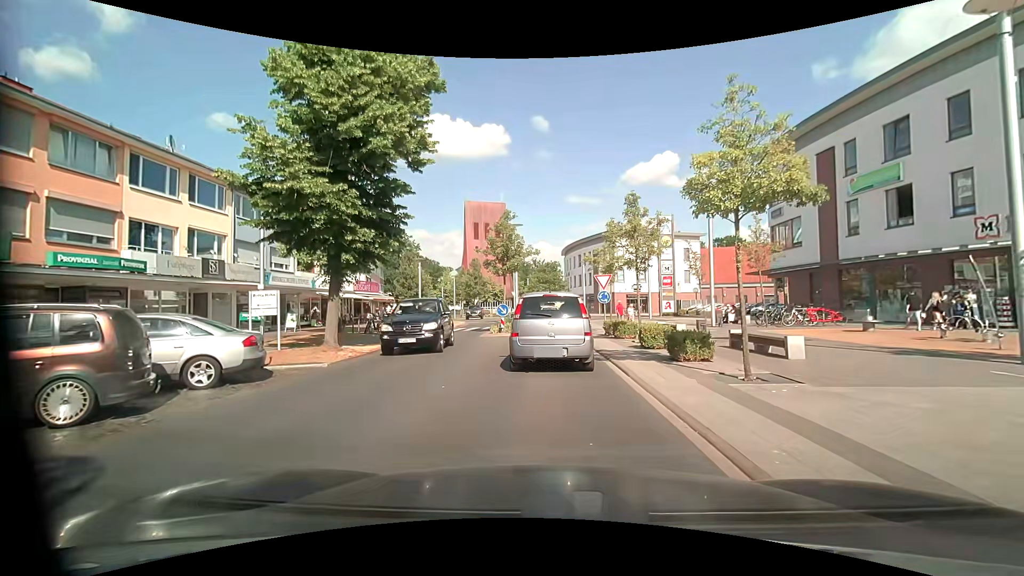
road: residential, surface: asphalt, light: Day
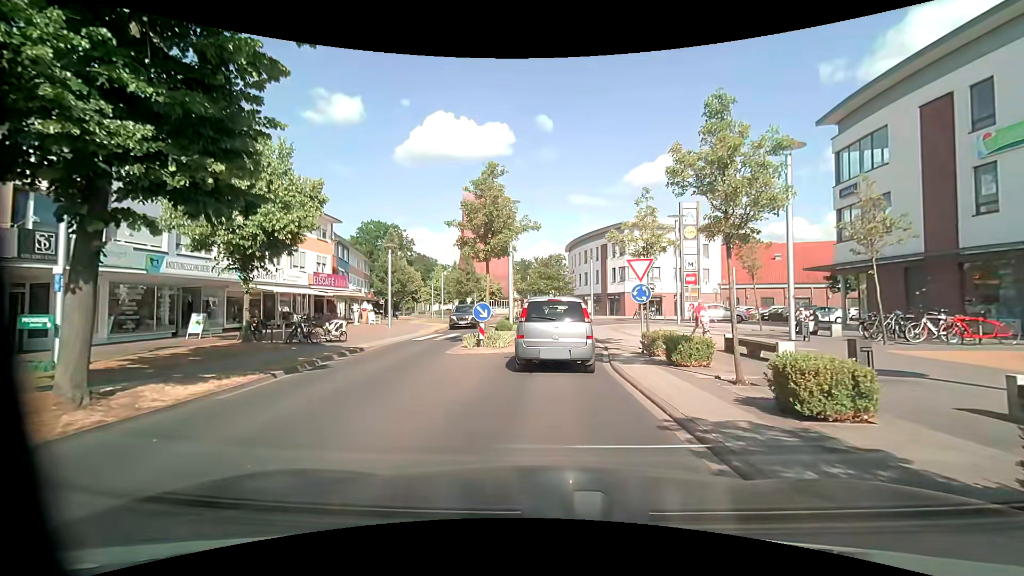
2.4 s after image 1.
(+0.1, +8.8) m; +1°
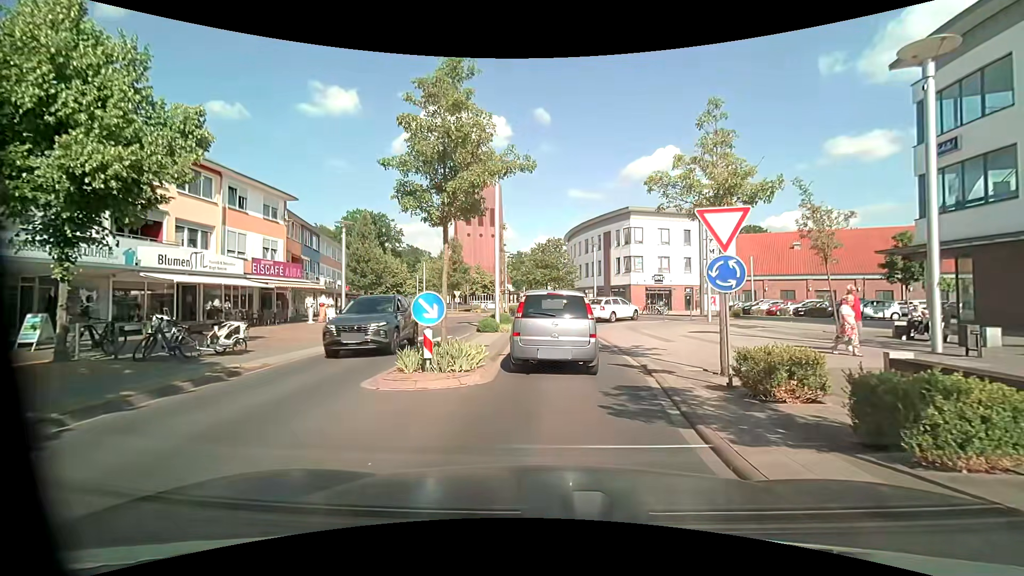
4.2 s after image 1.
(-0.1, +7.2) m; 0°
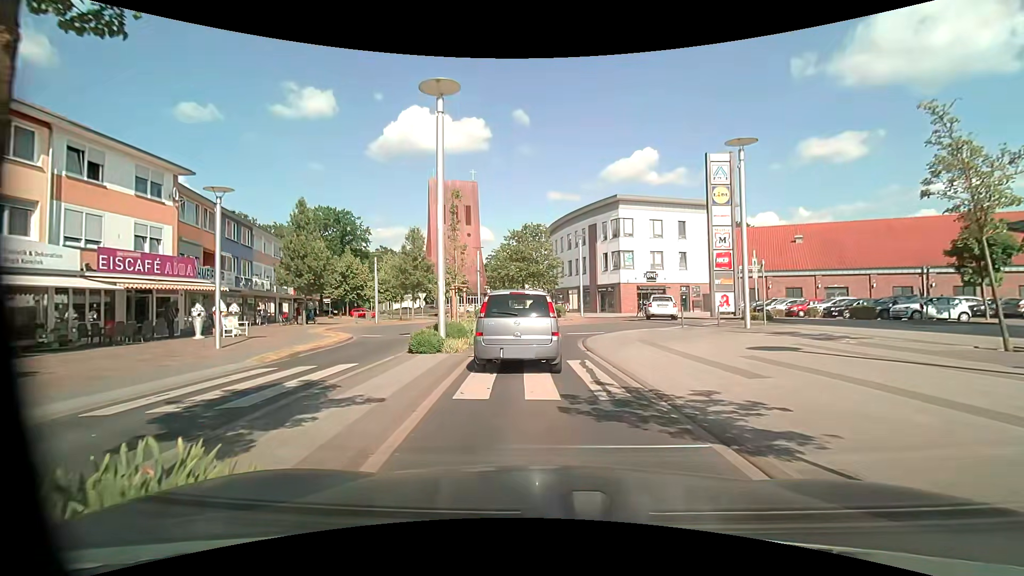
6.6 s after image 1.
(+0.2, +8.3) m; +2°
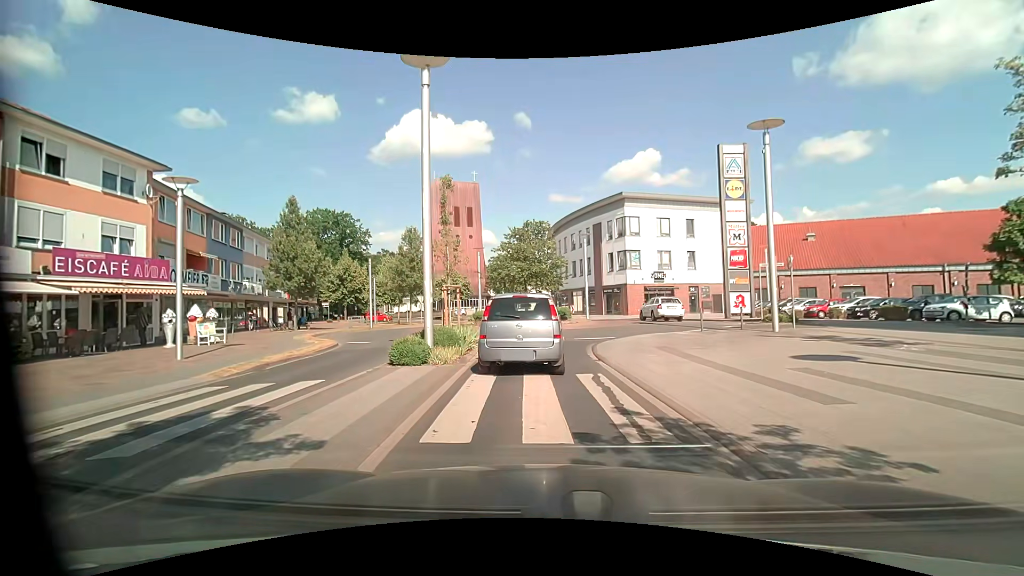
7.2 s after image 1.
(0.0, +2.1) m; 0°
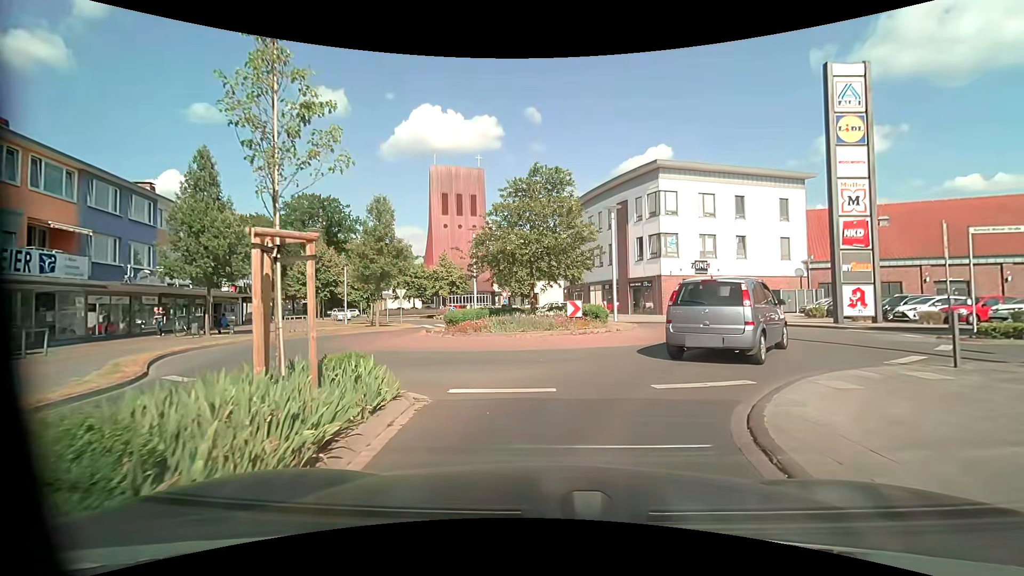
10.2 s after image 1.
(-0.4, +11.3) m; -2°
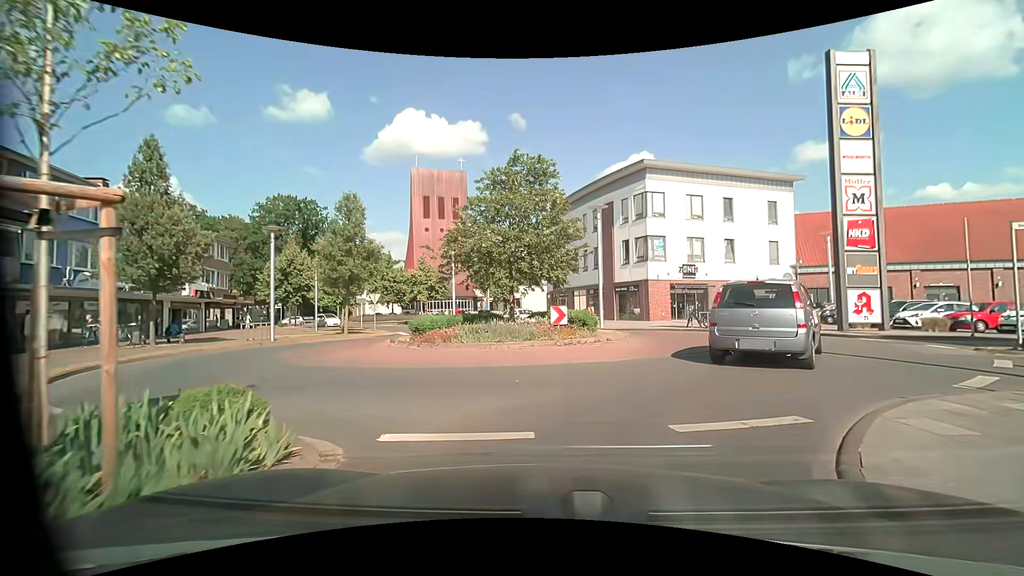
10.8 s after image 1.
(+0.1, +2.2) m; +3°
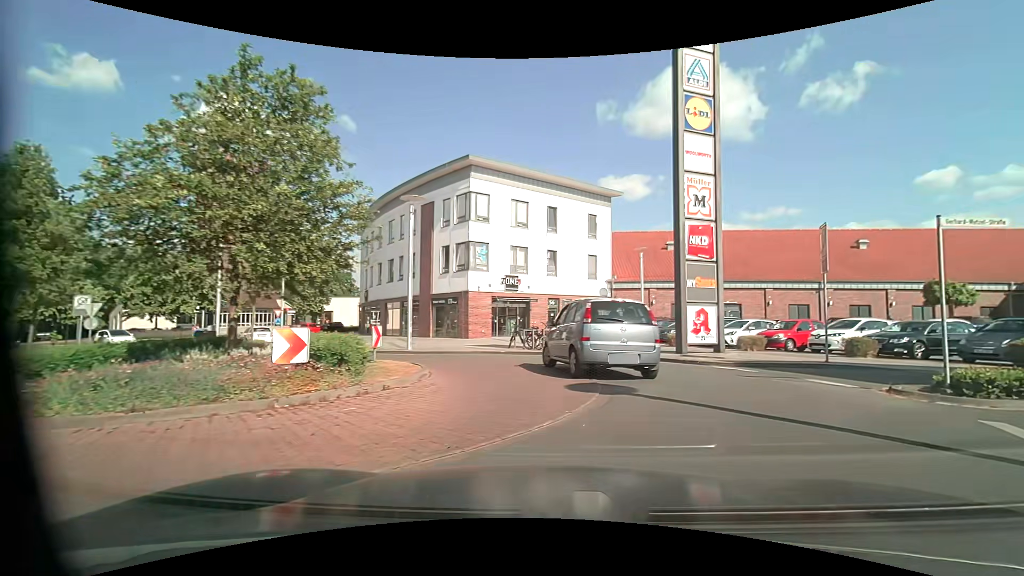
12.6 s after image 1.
(+0.8, +6.4) m; +19°
